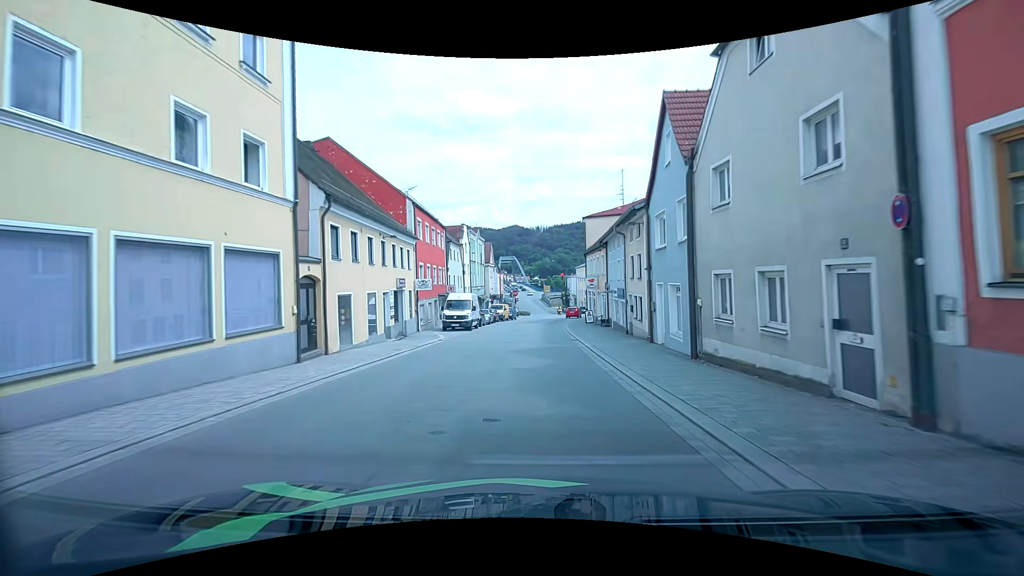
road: tertiary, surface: asphalt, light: Day
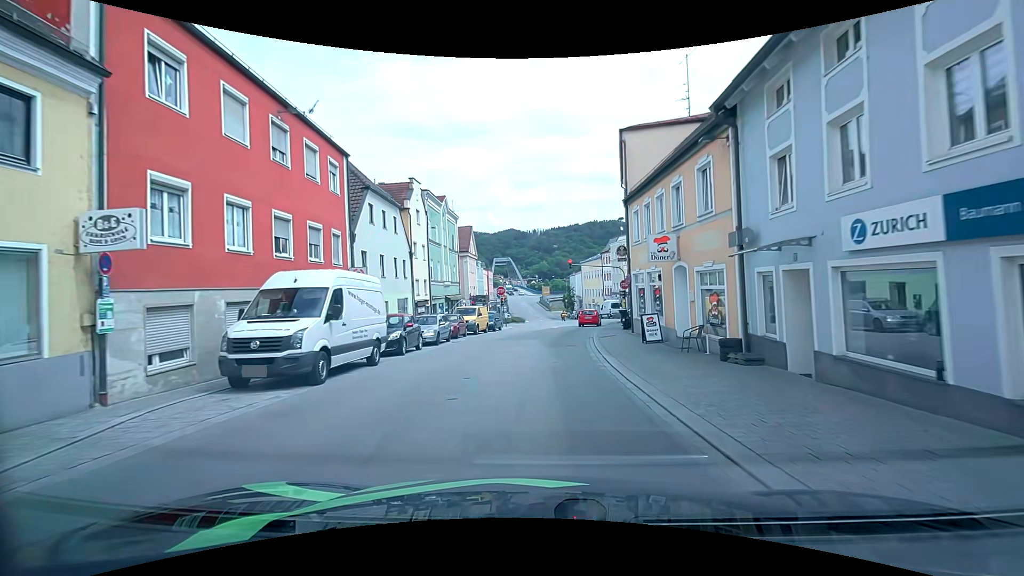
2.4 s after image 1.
(-0.2, +22.8) m; 0°
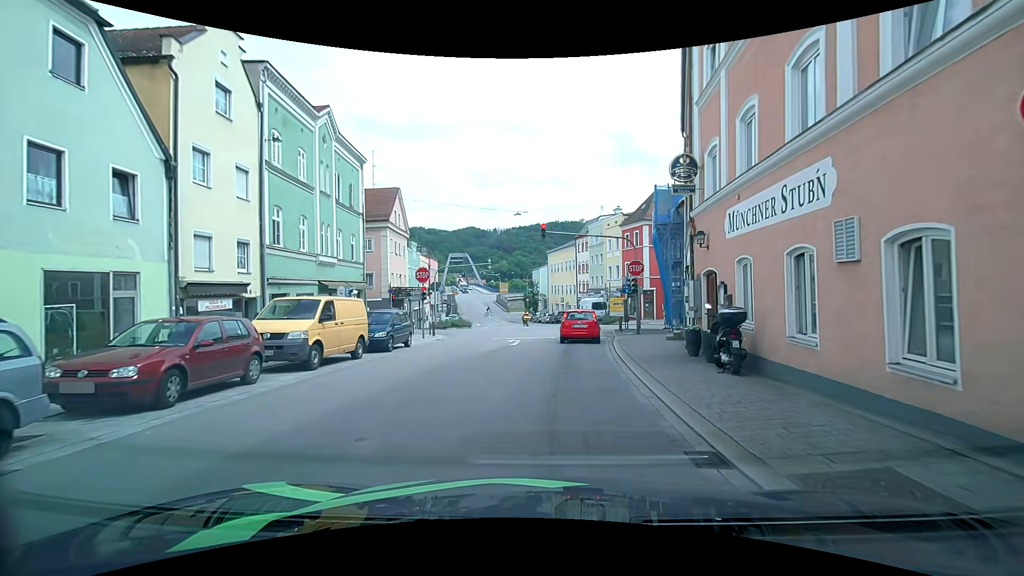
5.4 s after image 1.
(+0.3, +20.0) m; +3°
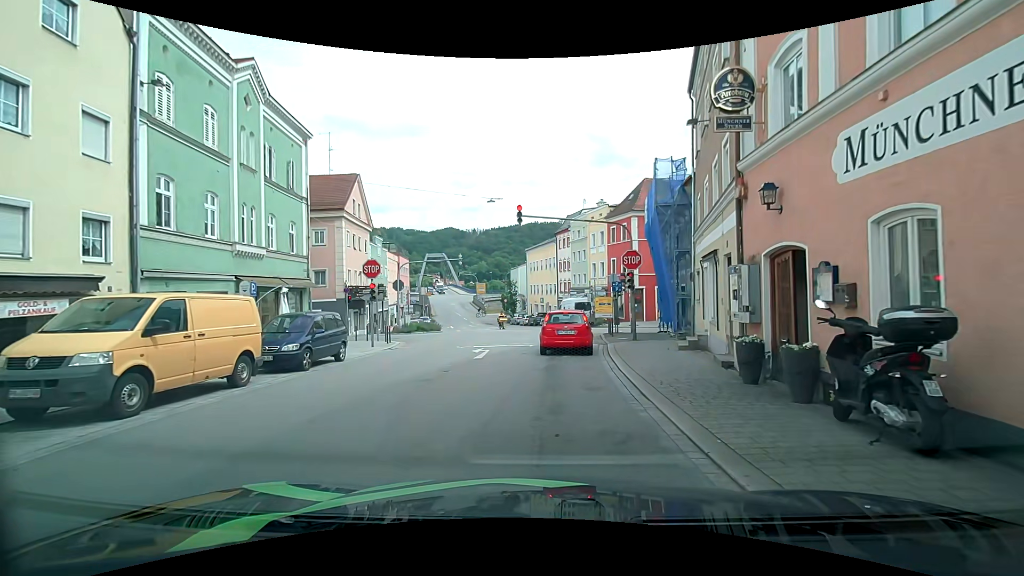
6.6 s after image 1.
(+0.1, +4.9) m; +2°
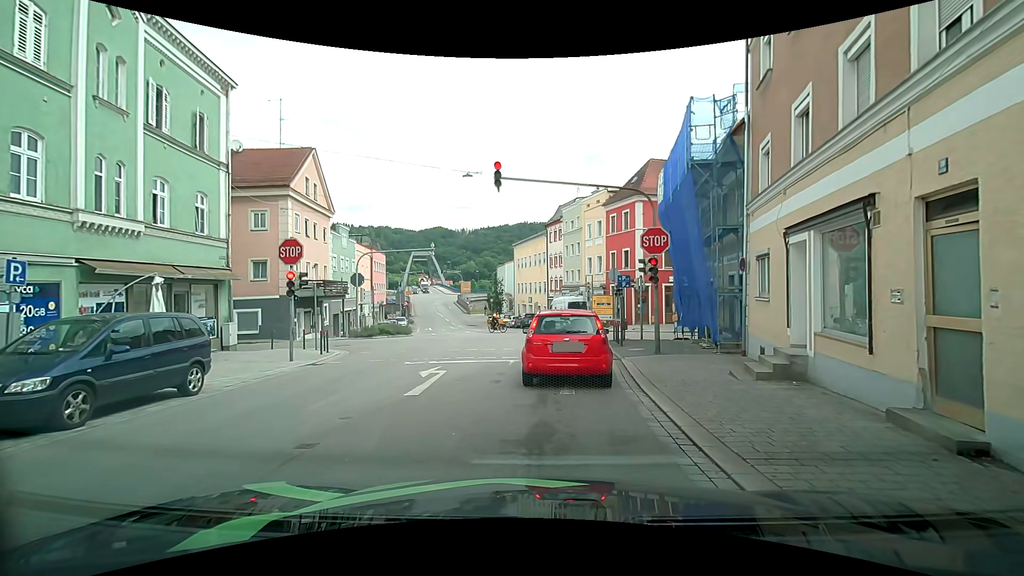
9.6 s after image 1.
(+0.1, +6.3) m; +3°
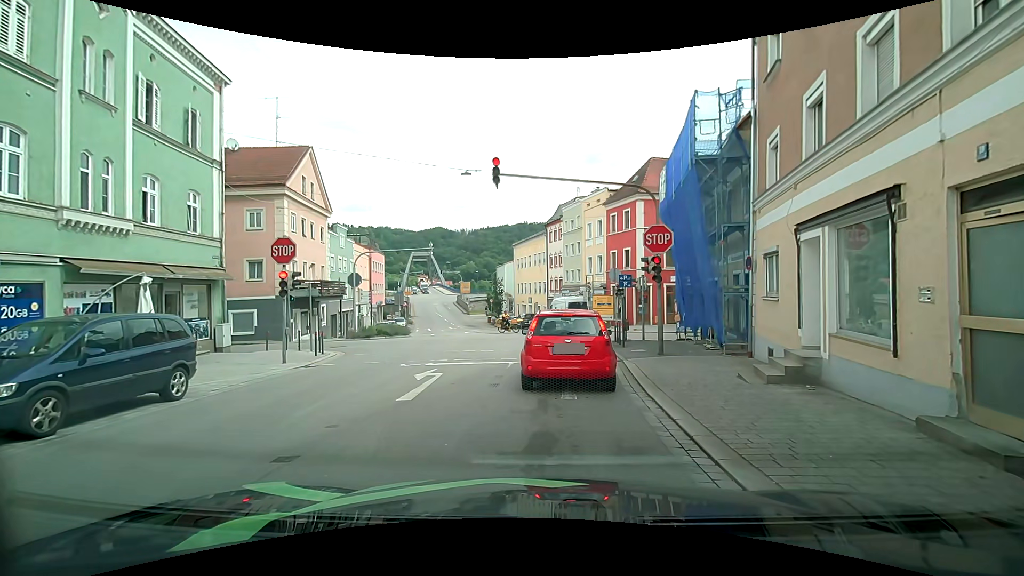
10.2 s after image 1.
(0.0, +0.4) m; 0°
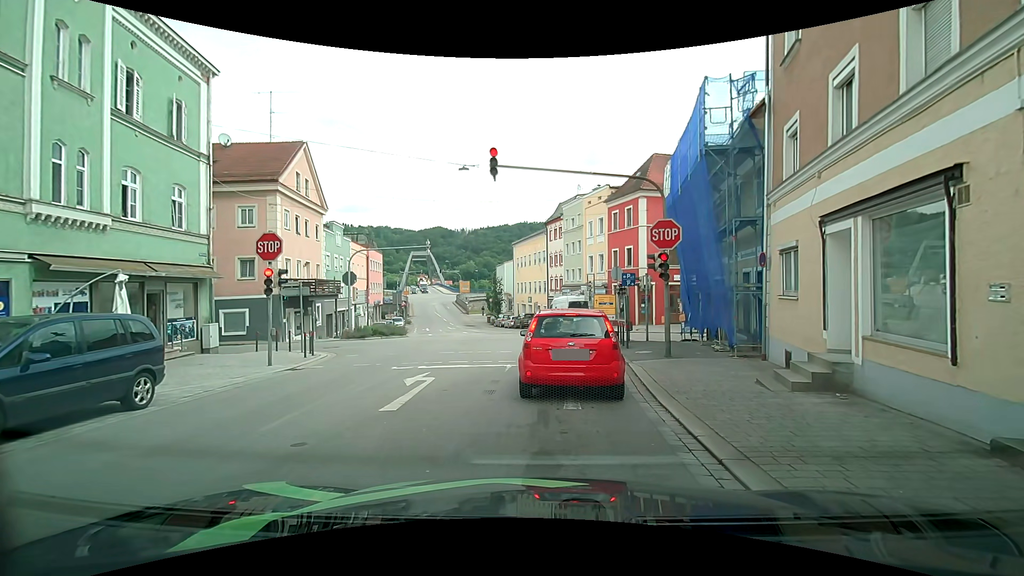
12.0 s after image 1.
(0.0, +0.8) m; 0°
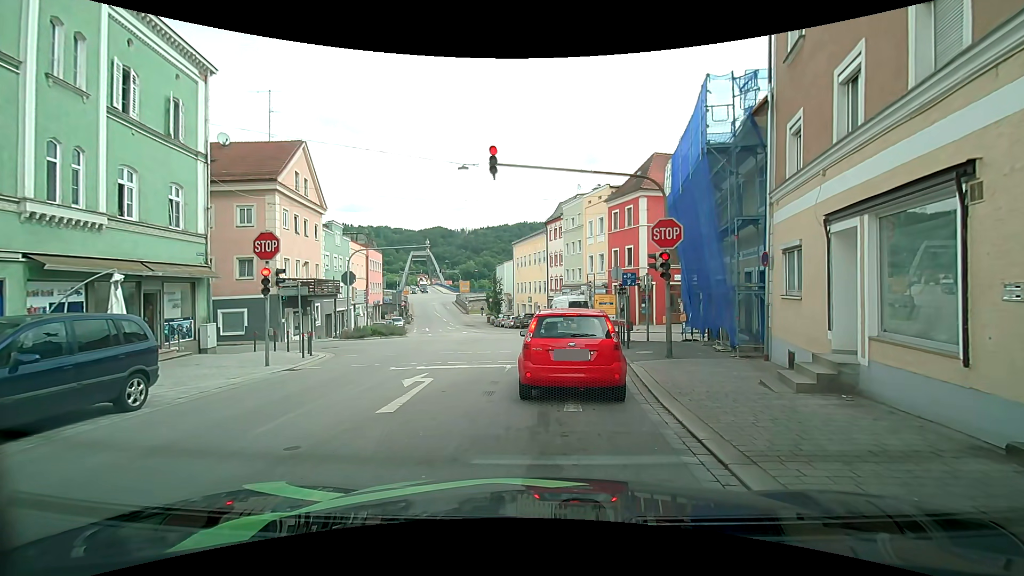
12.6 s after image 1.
(0.0, +0.1) m; 0°
